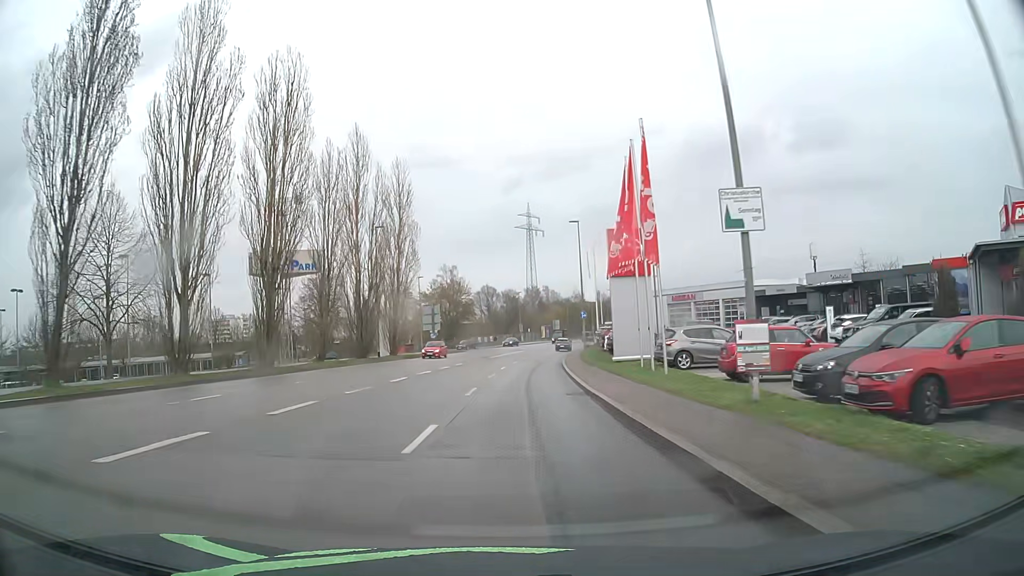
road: tertiary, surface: asphalt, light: Day
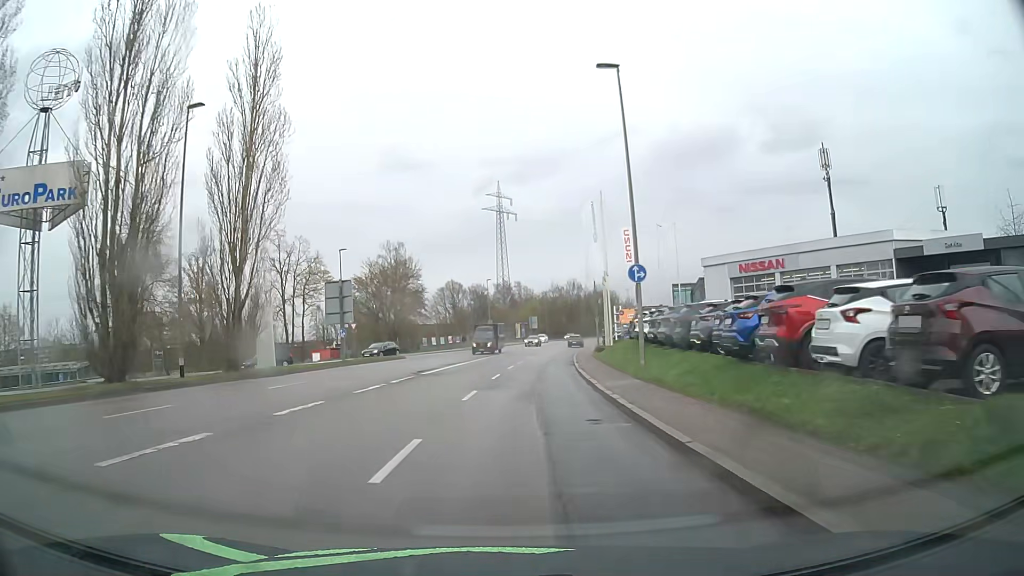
(+0.5, +30.1) m; +2°
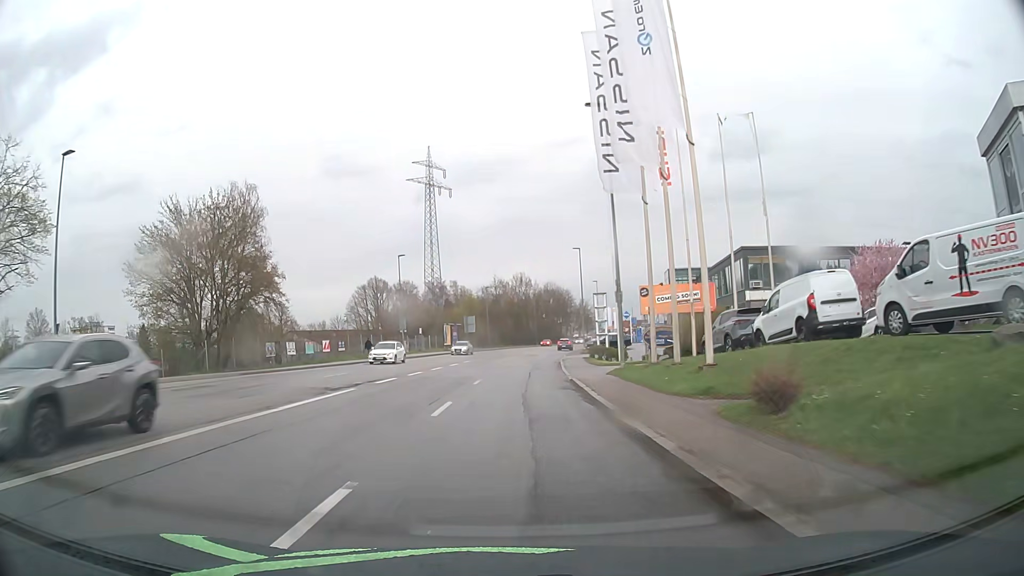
(+2.0, +36.9) m; +6°
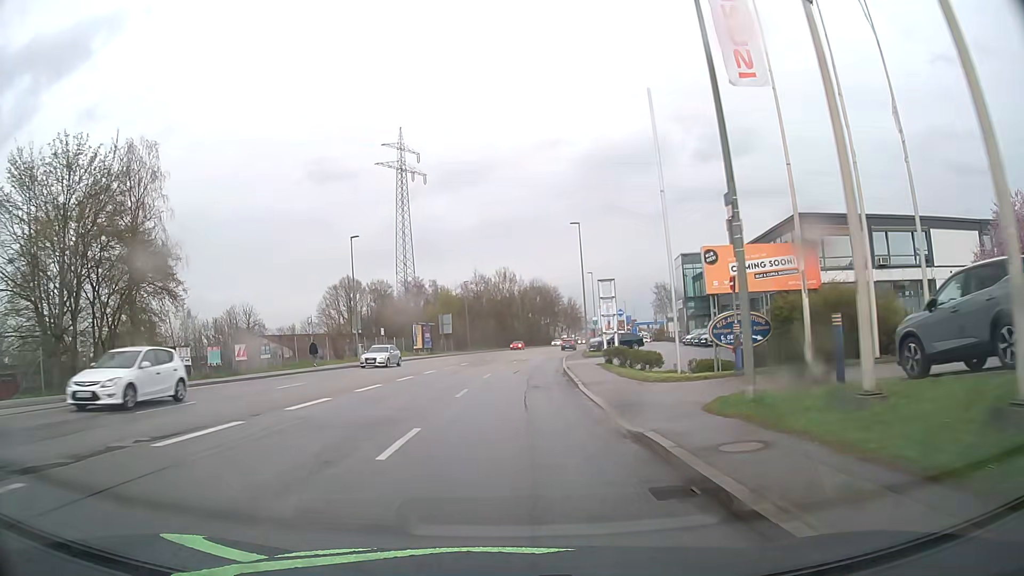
(+0.2, +14.6) m; +1°
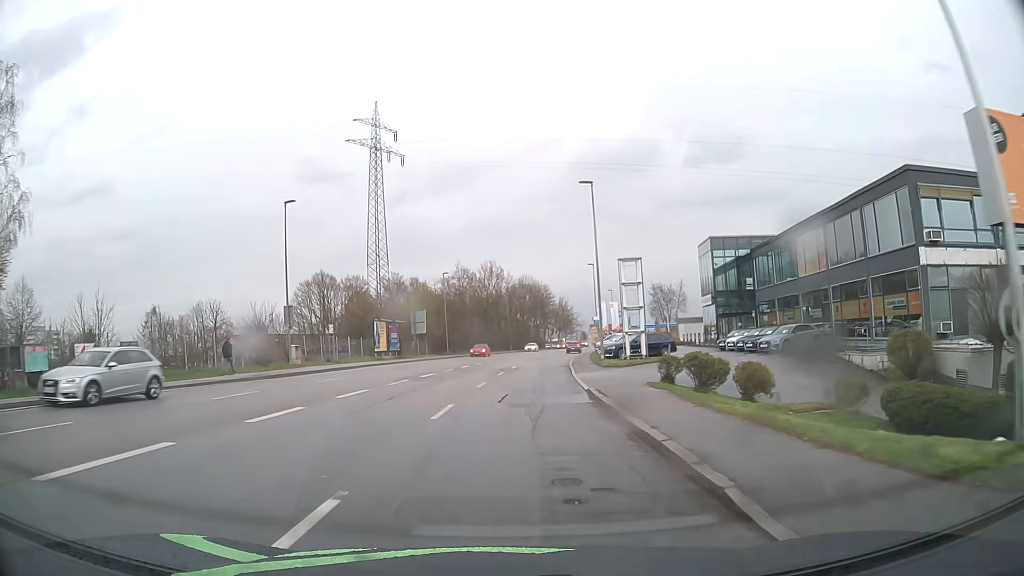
(+0.2, +14.6) m; +1°
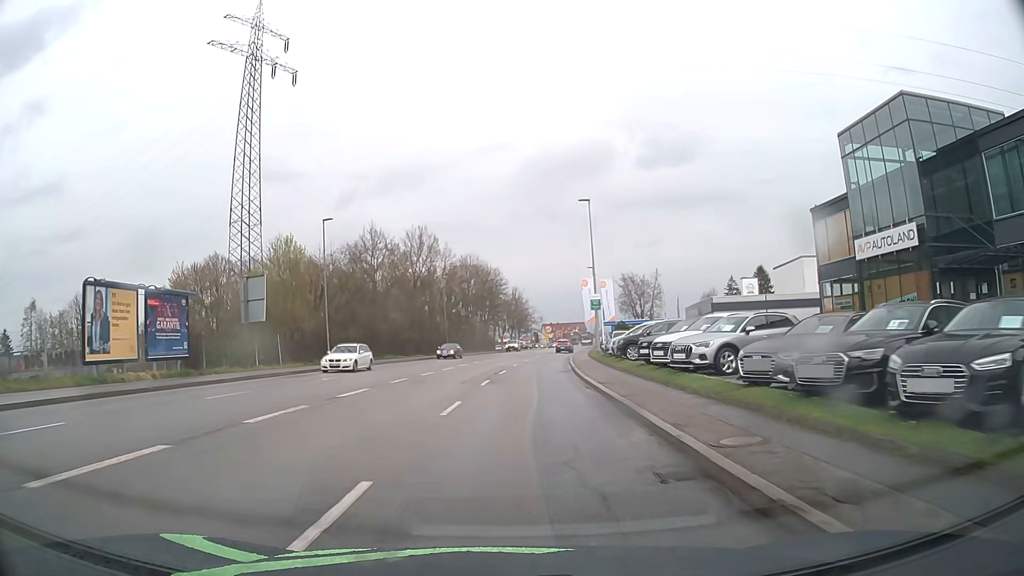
(+1.4, +36.7) m; +5°
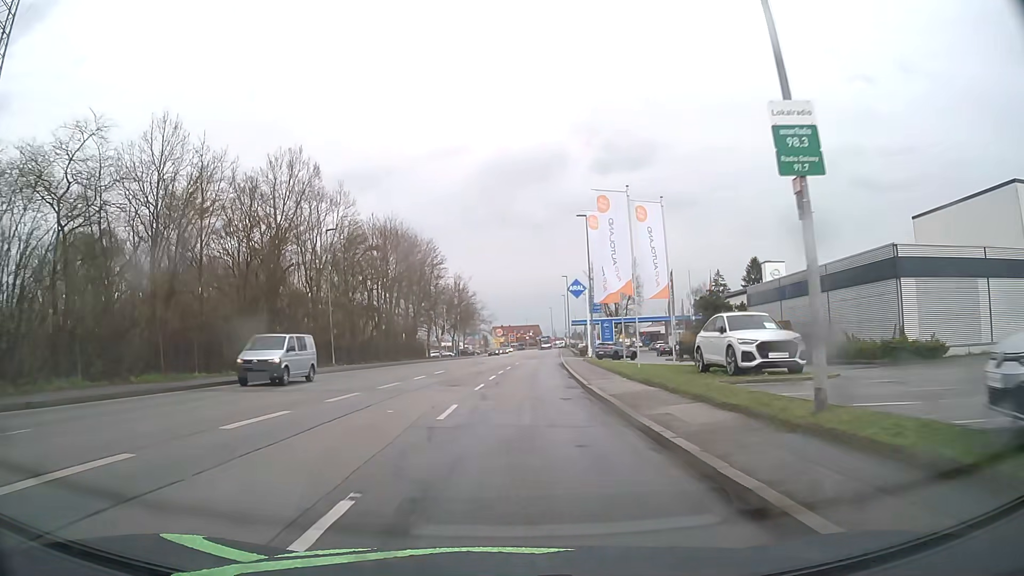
(+1.4, +36.6) m; +5°
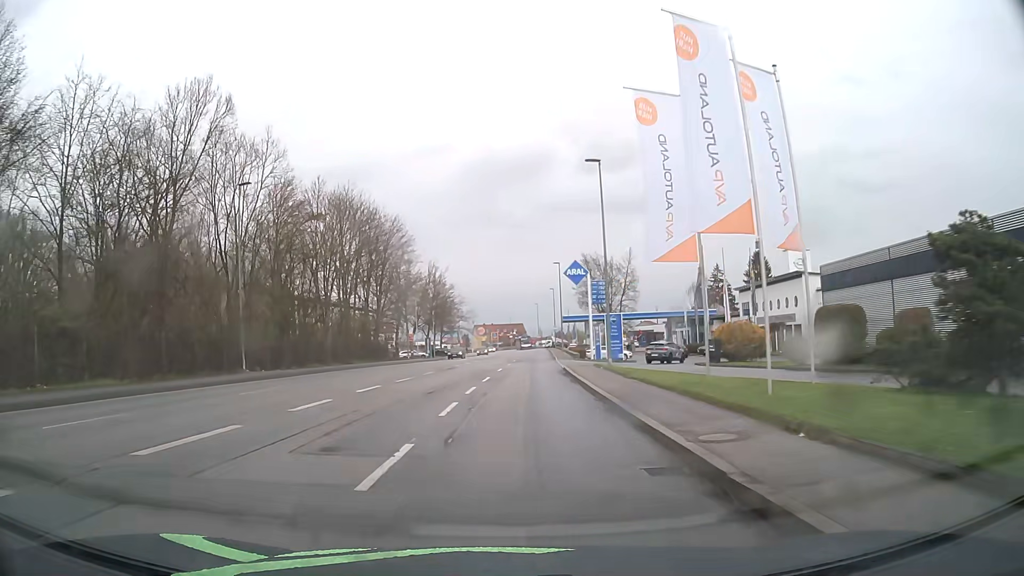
(+0.1, +14.7) m; +2°
(0, +10) (0, +20) (0, +30) (+1, +40) (+1, +50) (+1, +60) (+2, +70) (+2, +80) (+3, +90) (+3, +100) m
